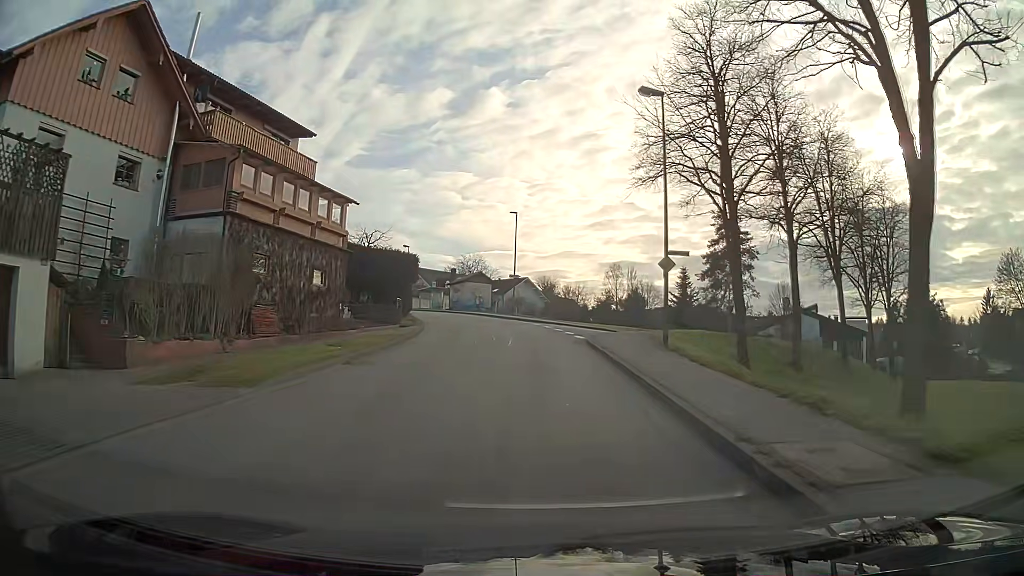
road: unclassified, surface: asphalt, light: Day
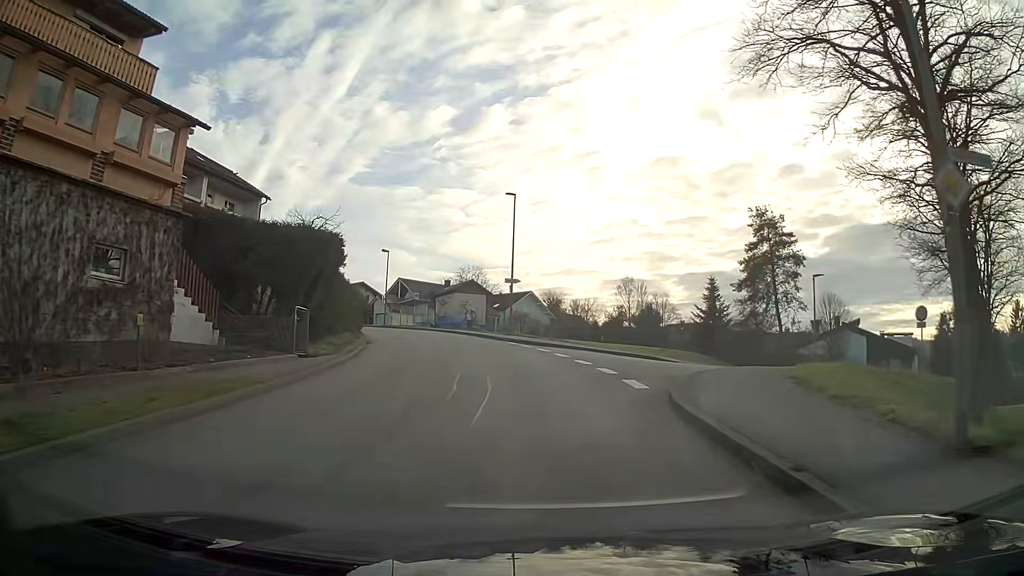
(-0.1, +14.1) m; -1°
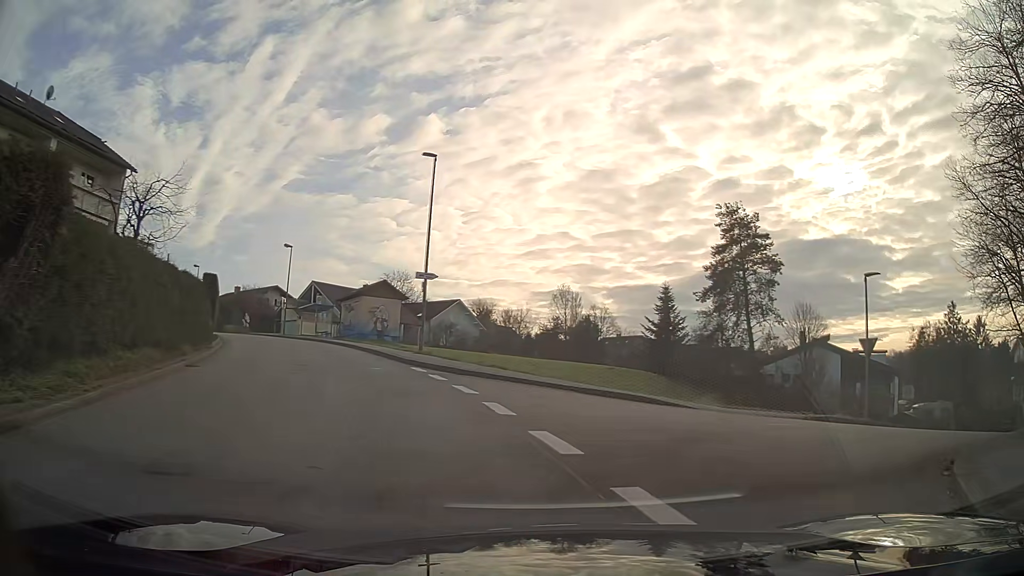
(+0.4, +11.1) m; +8°
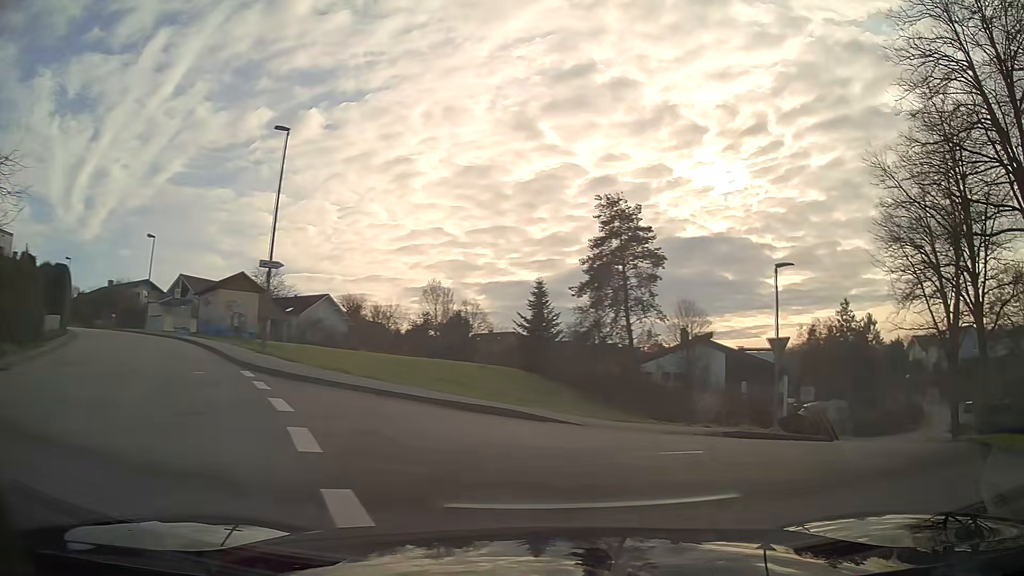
(+0.4, +3.1) m; +14°
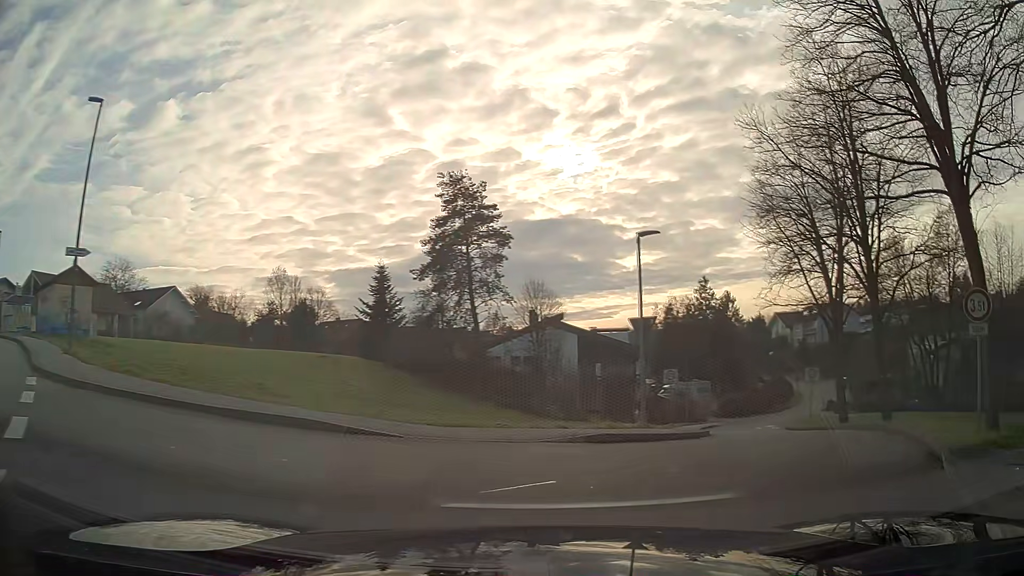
(+0.3, +2.9) m; +13°
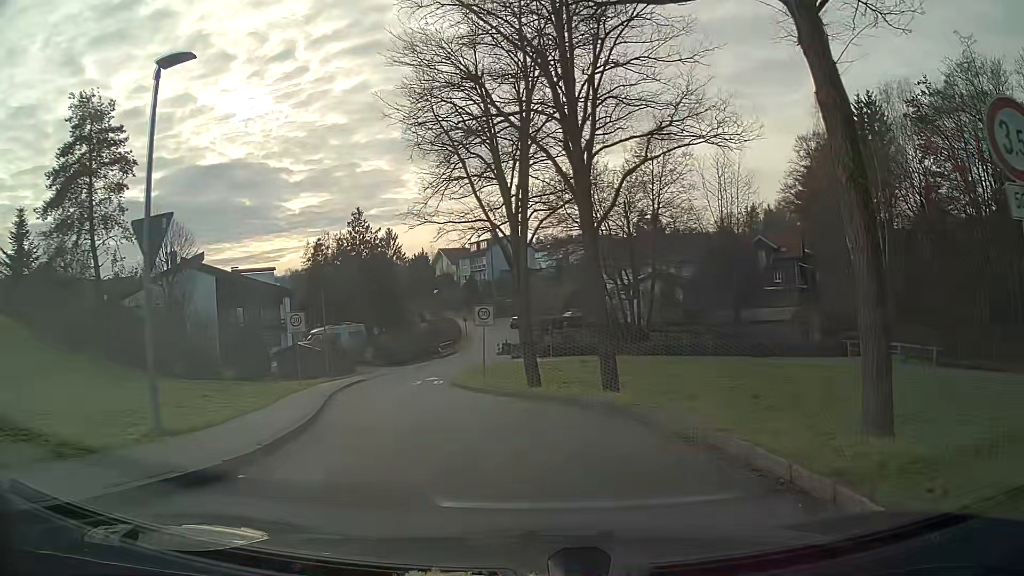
(+2.1, +8.6) m; +23°
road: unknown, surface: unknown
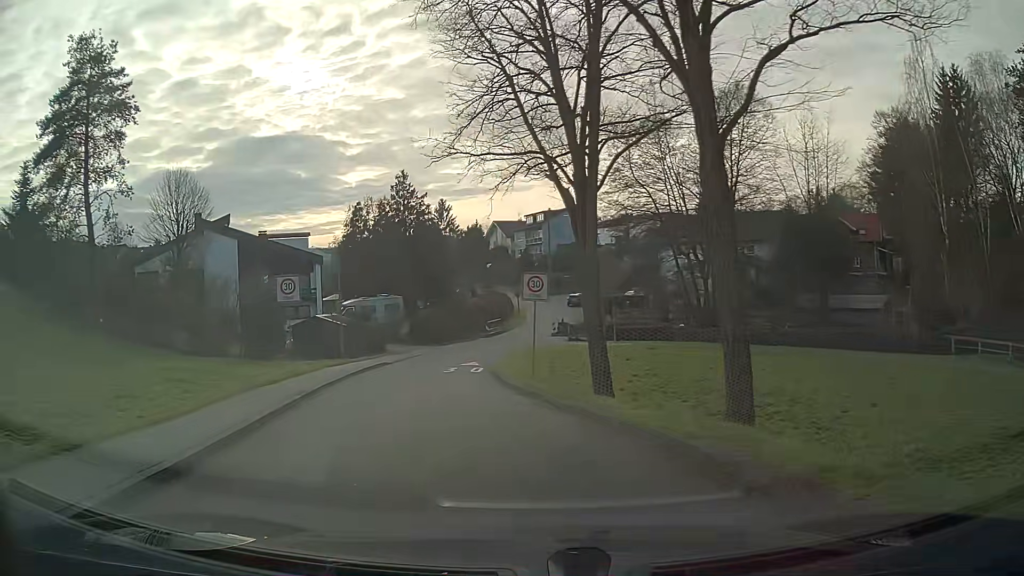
(-0.4, +7.1) m; -7°
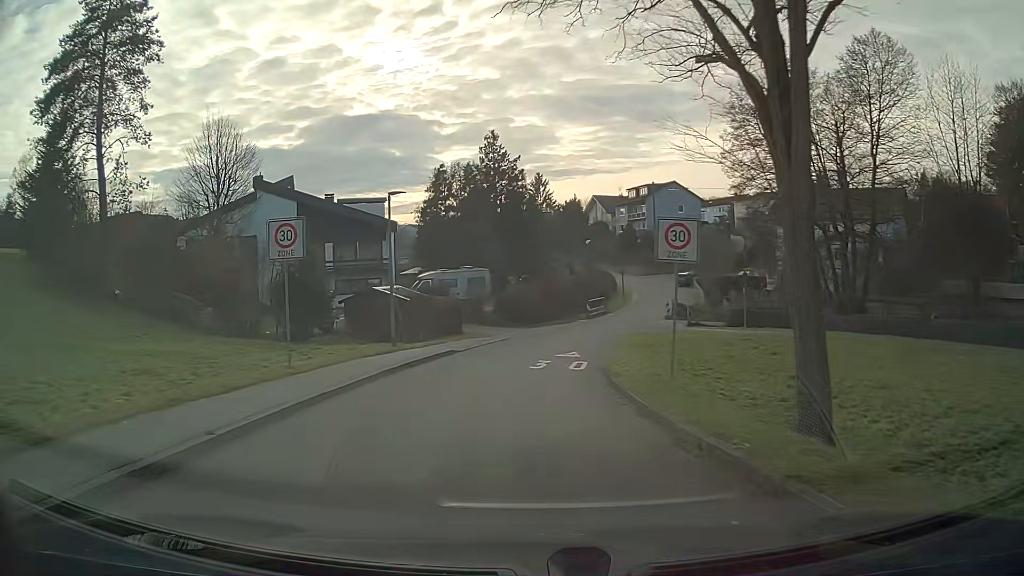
(-0.6, +8.3) m; -7°
